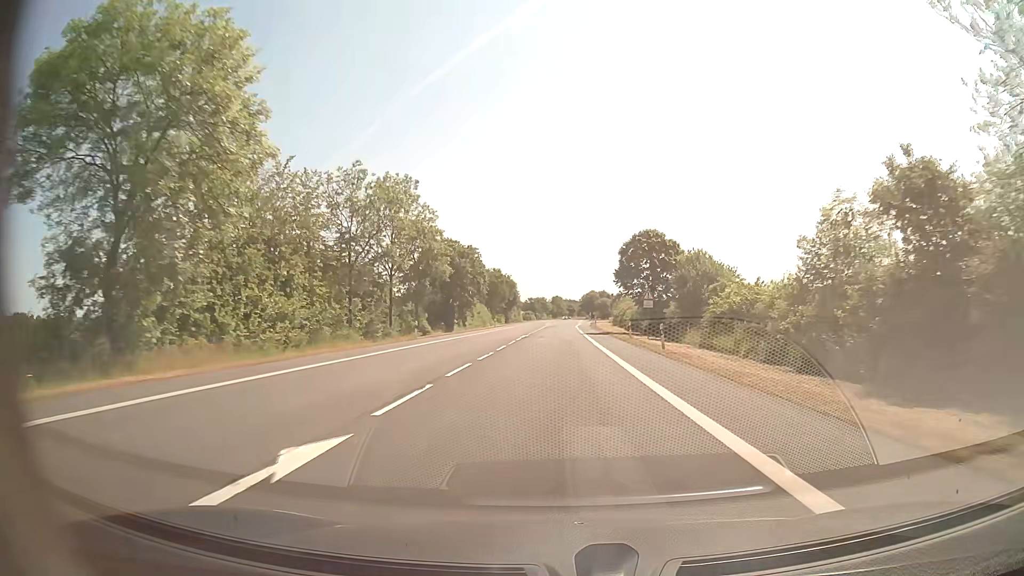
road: secondary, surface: asphalt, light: Day
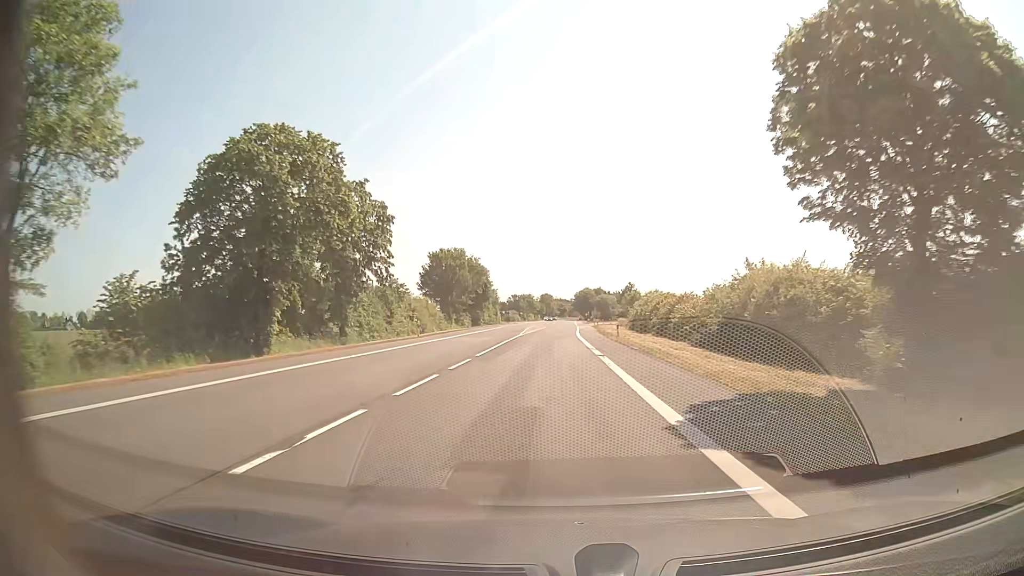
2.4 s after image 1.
(+0.2, +45.7) m; +1°
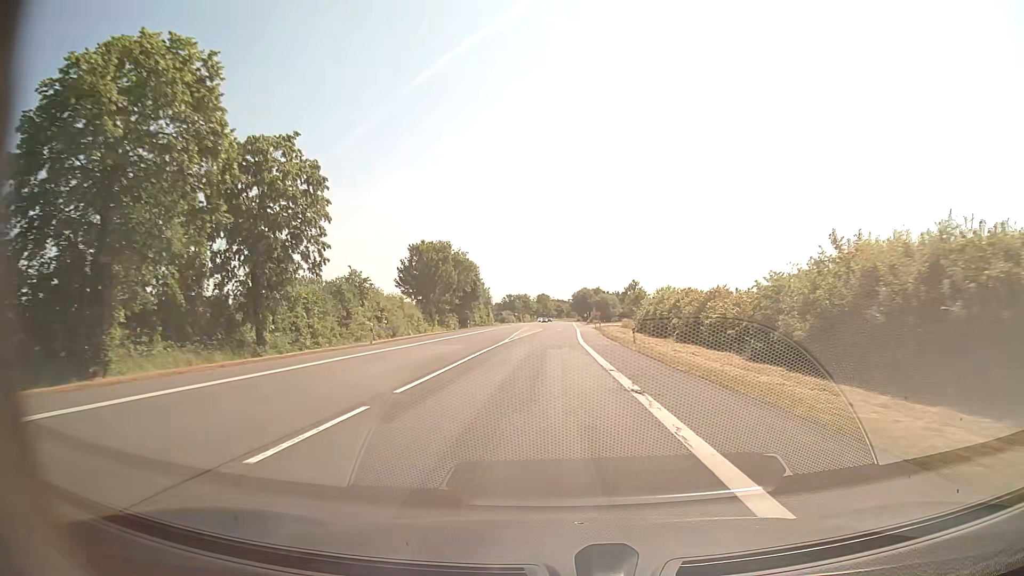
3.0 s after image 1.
(0.0, +11.4) m; 0°
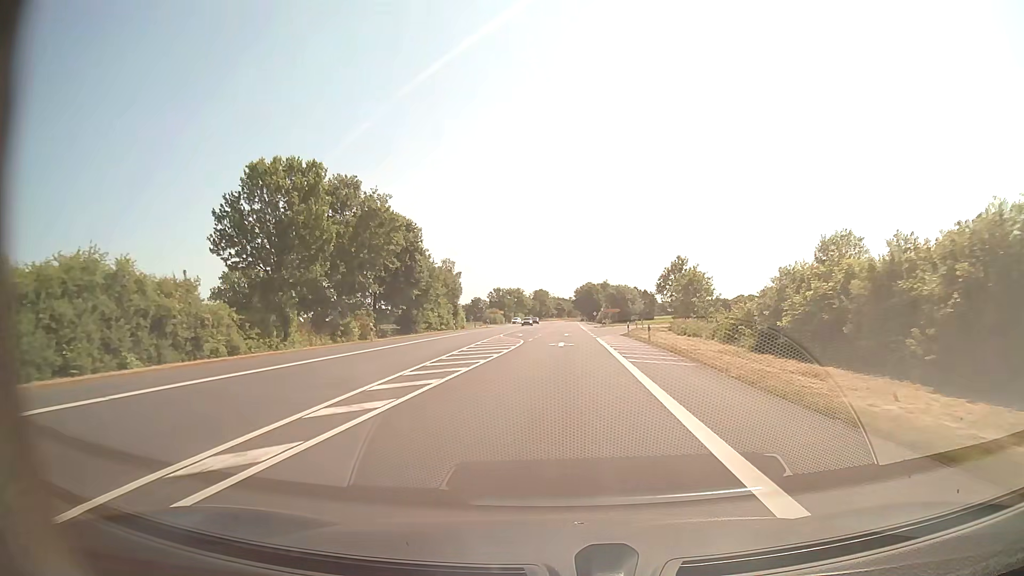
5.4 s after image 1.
(0.0, +45.7) m; 0°
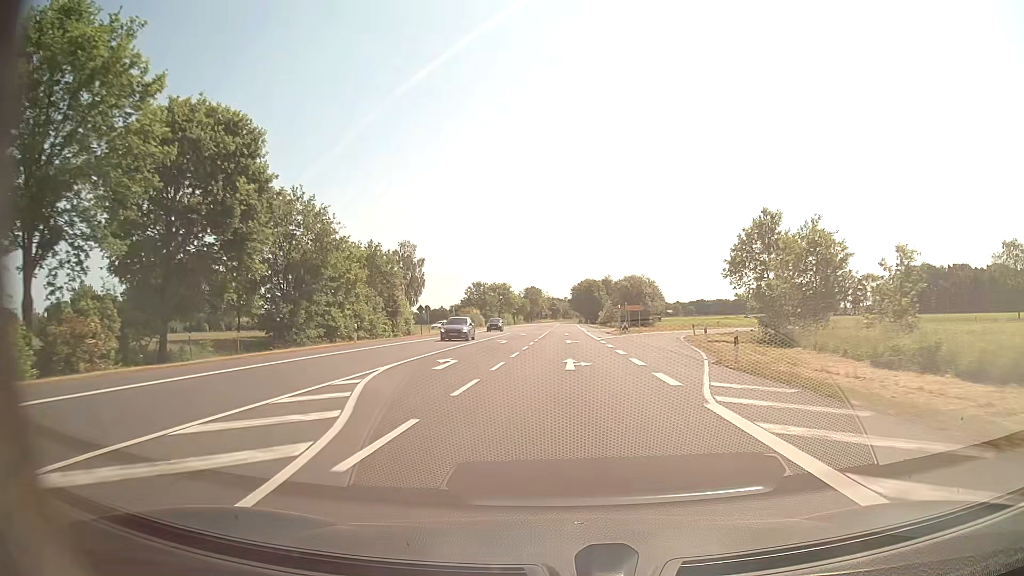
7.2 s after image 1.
(+0.2, +34.3) m; +1°
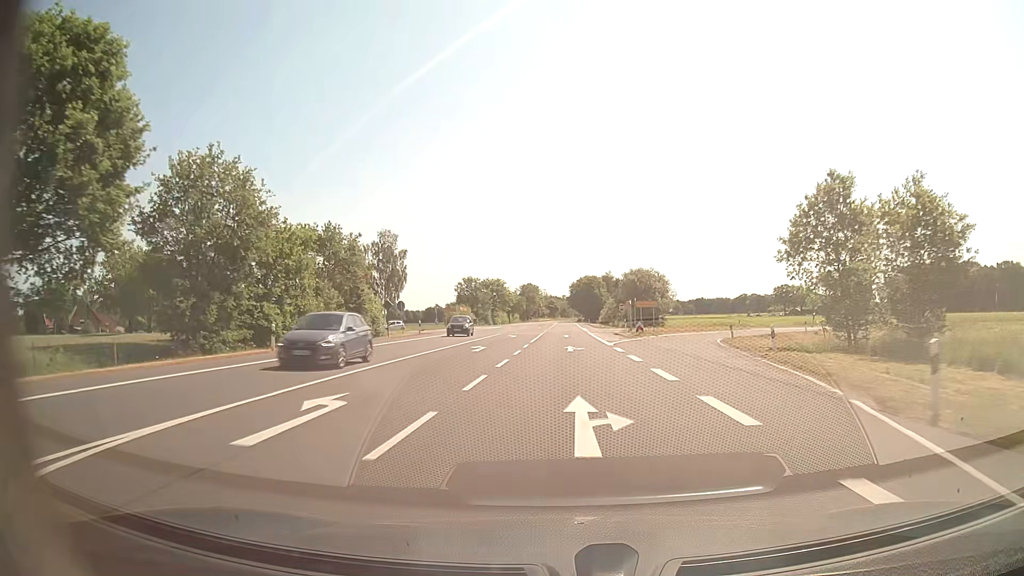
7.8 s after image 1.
(0.0, +11.4) m; 0°
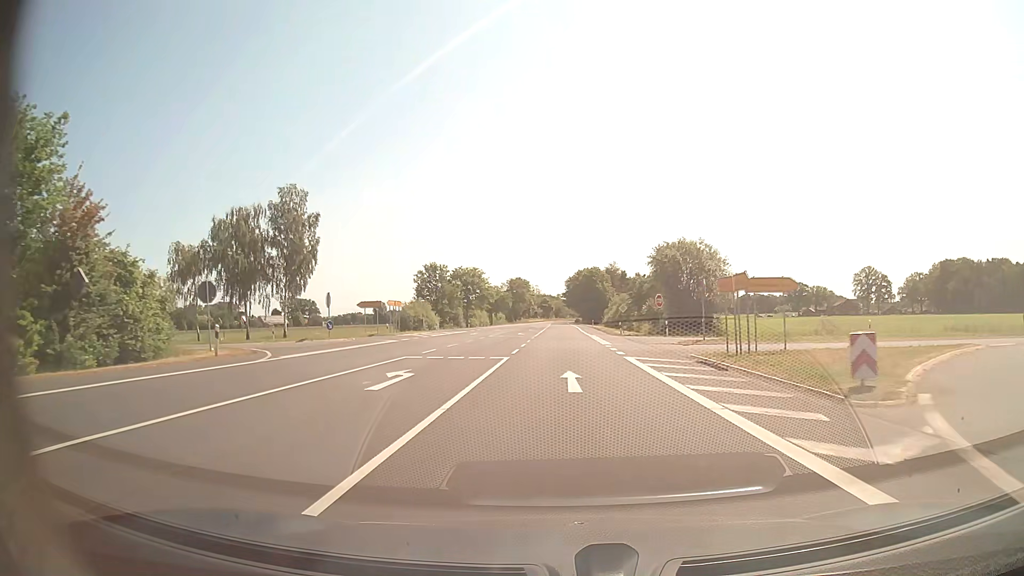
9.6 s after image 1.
(+0.2, +34.3) m; +1°
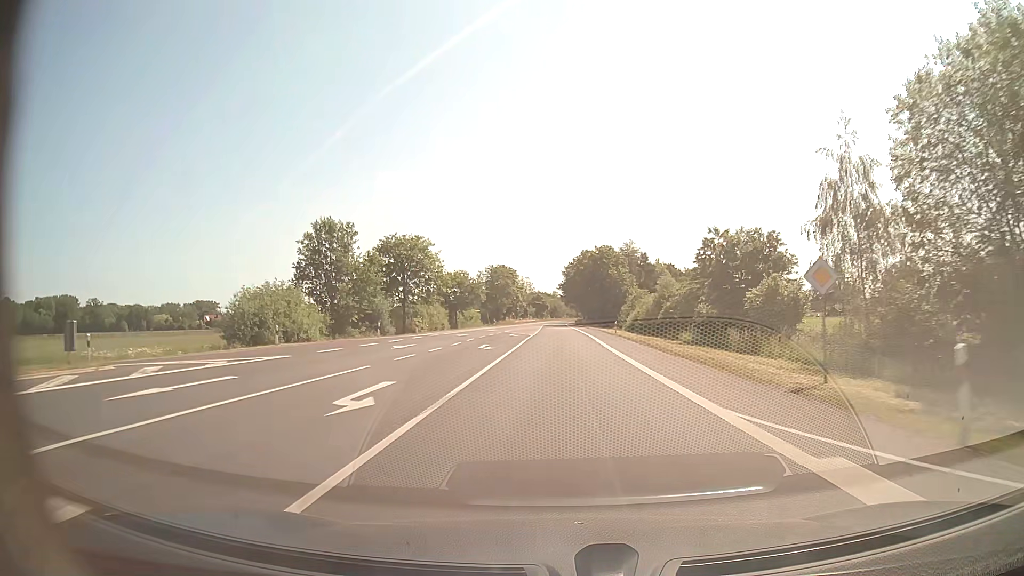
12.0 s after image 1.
(+0.1, +45.8) m; 0°
(0, +10) (0, +20) (0, +30) (0, +40) (0, +50) (0, +60) (0, +70) (0, +80) (0, +90) (0, +100) m
